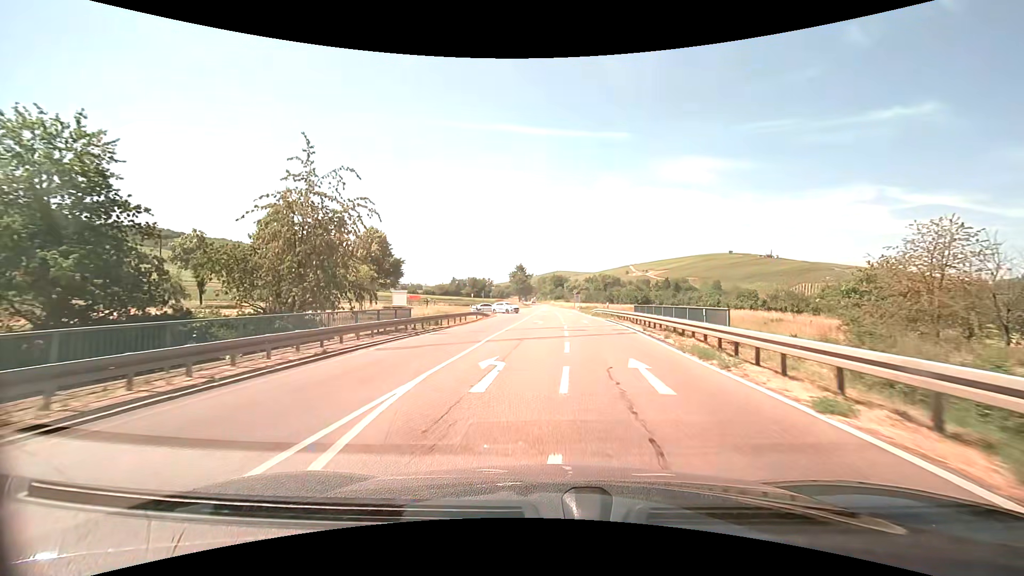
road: primary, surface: asphalt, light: Day
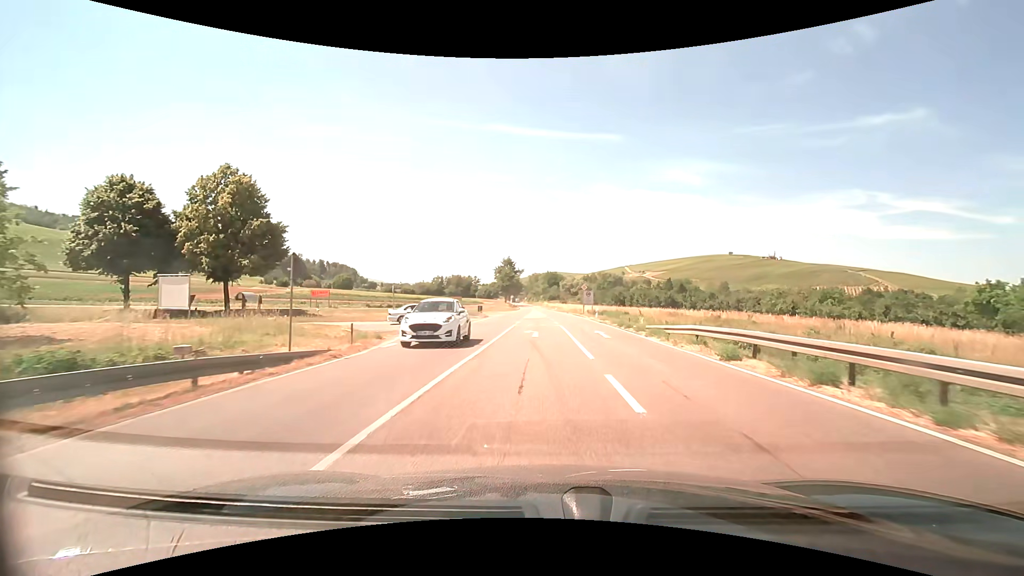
(+0.2, +36.7) m; +1°
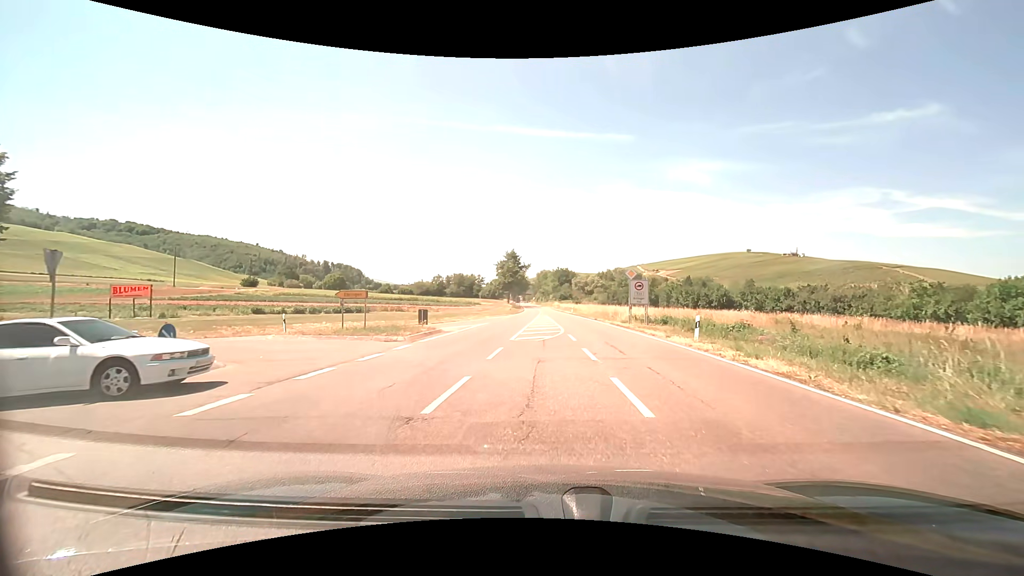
(-0.3, +26.8) m; -1°
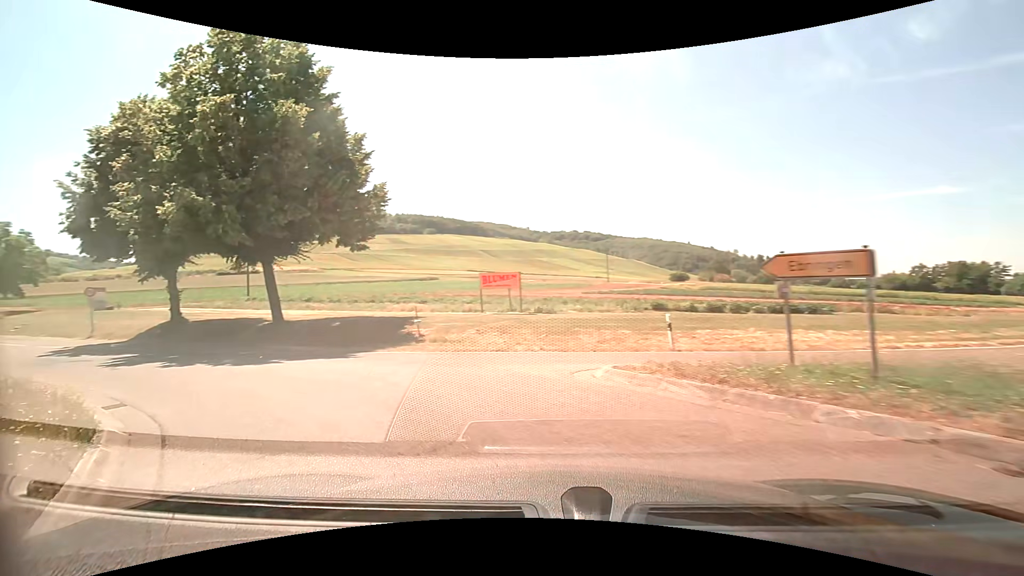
(-4.3, +13.1) m; -50°
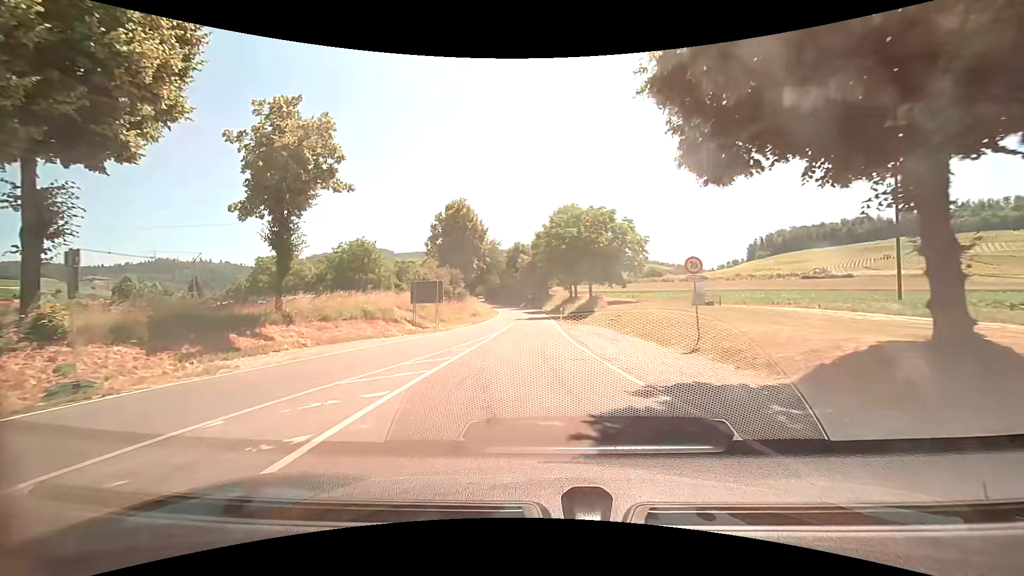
(-14.1, +17.5) m; -57°
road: tertiary
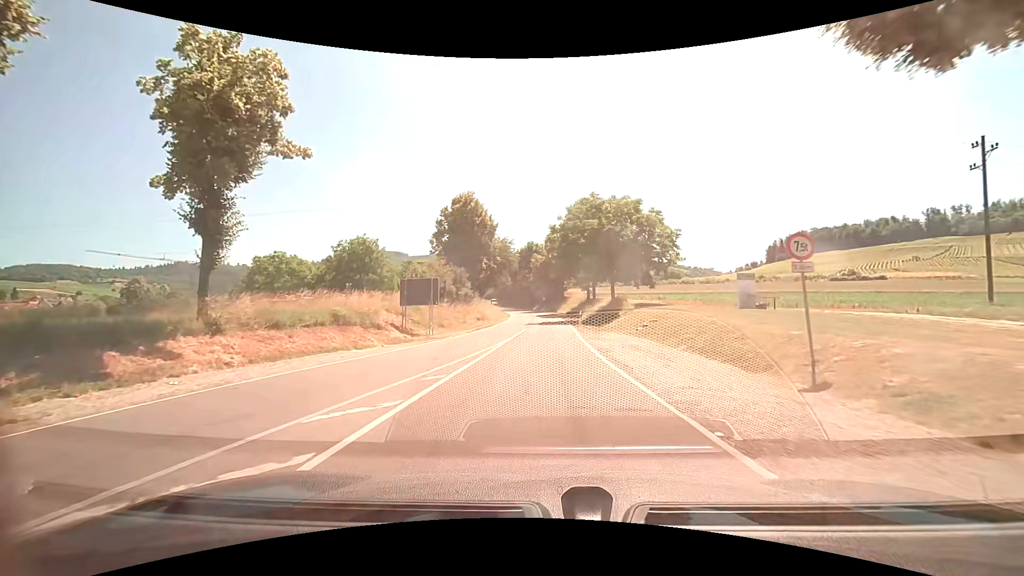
(-0.1, +5.9) m; -1°
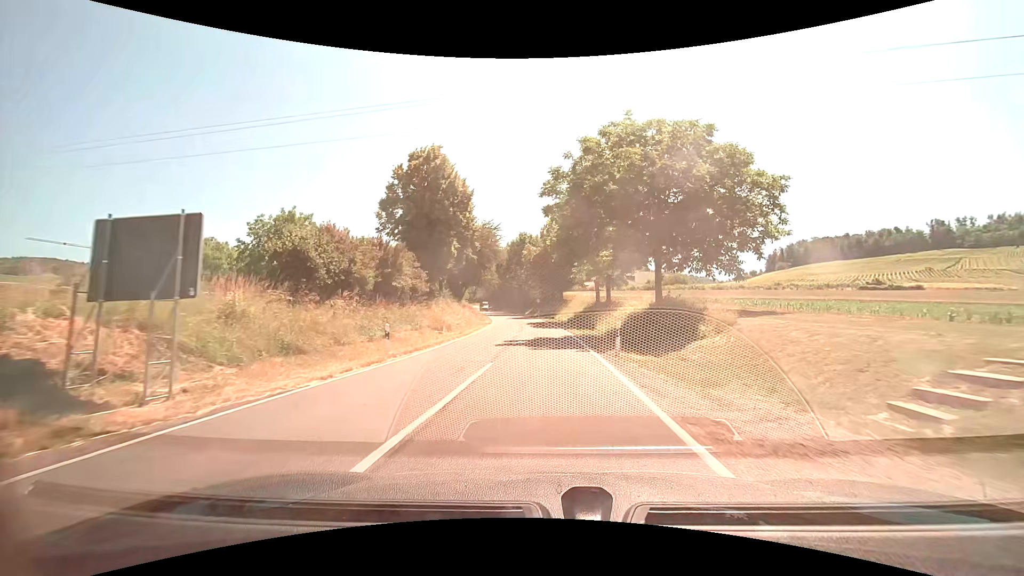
(0.0, +19.3) m; 0°
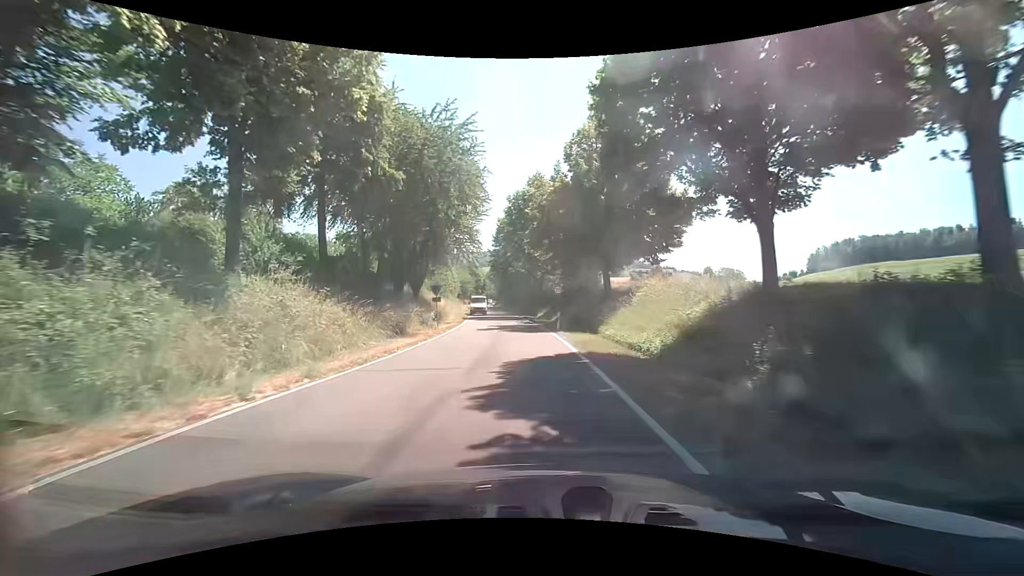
(-0.3, +38.1) m; -2°
(0, +10) (-1, +20) (-1, +30) (-2, +40) (-3, +50) (-5, +60) (-6, +70) (-8, +80) (-9, +89) (-10, +99) m
